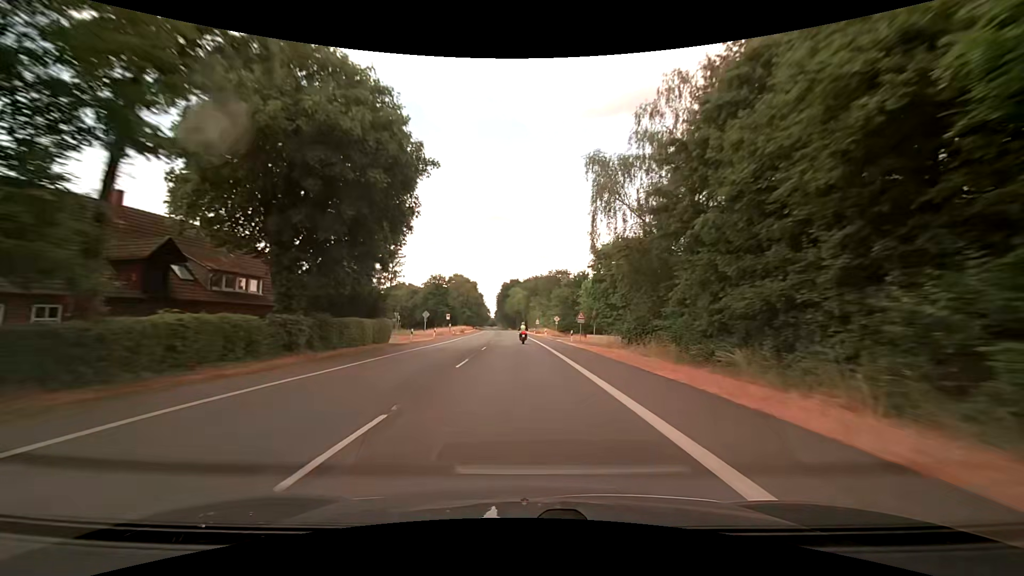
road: secondary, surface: asphalt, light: Day
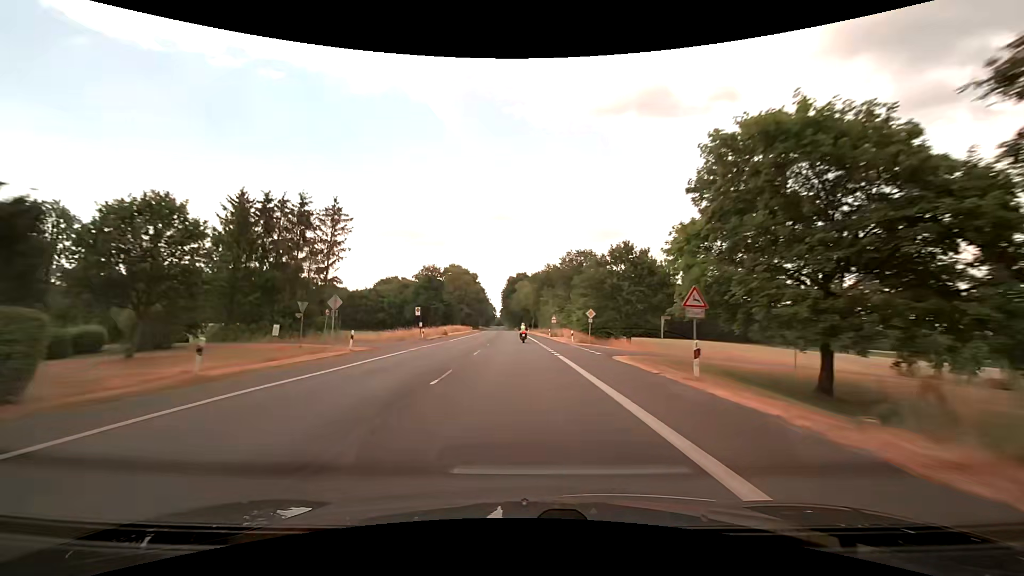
(-0.2, +28.7) m; -1°
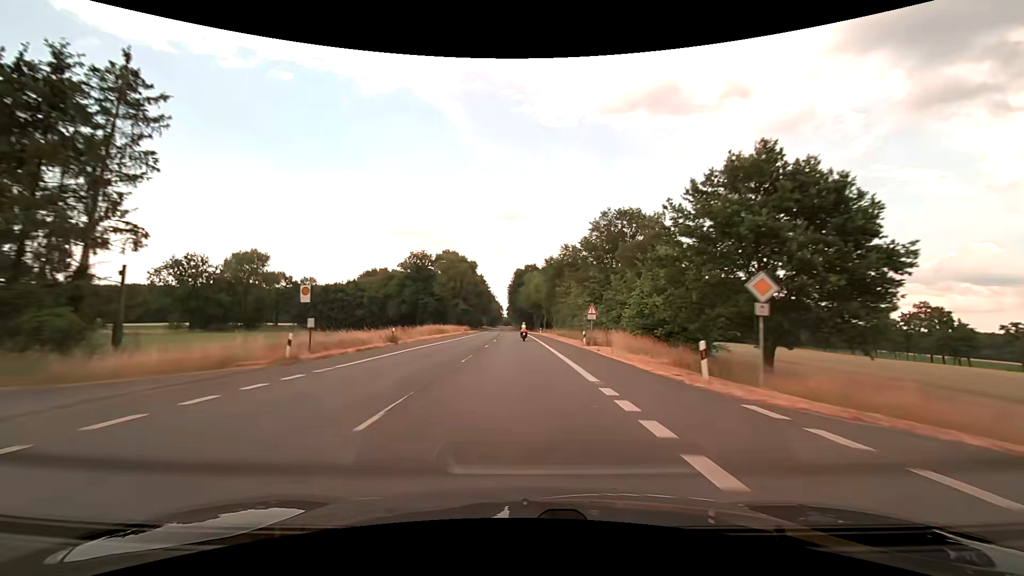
(-0.3, +29.2) m; -1°
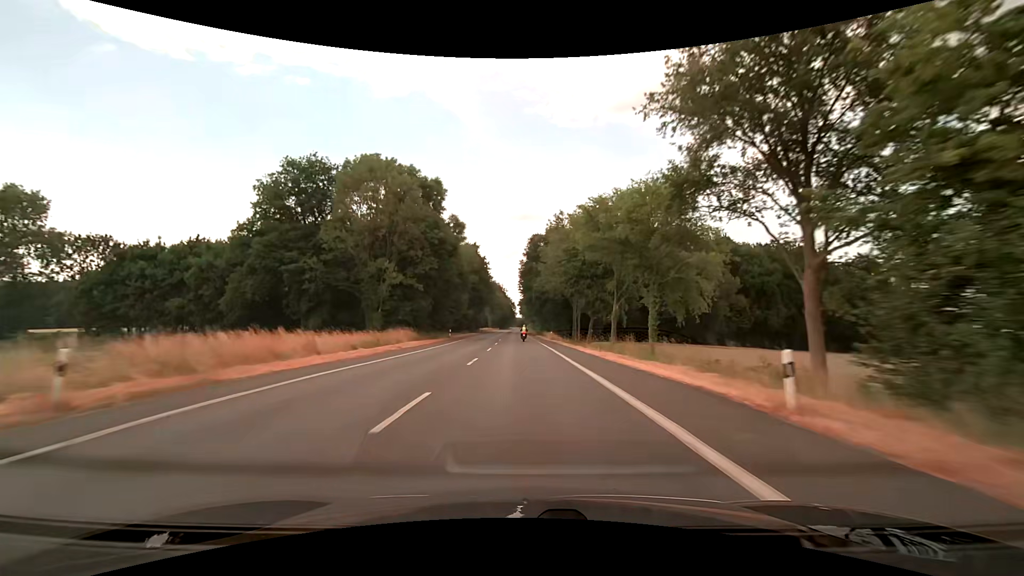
(-0.9, +75.4) m; -1°
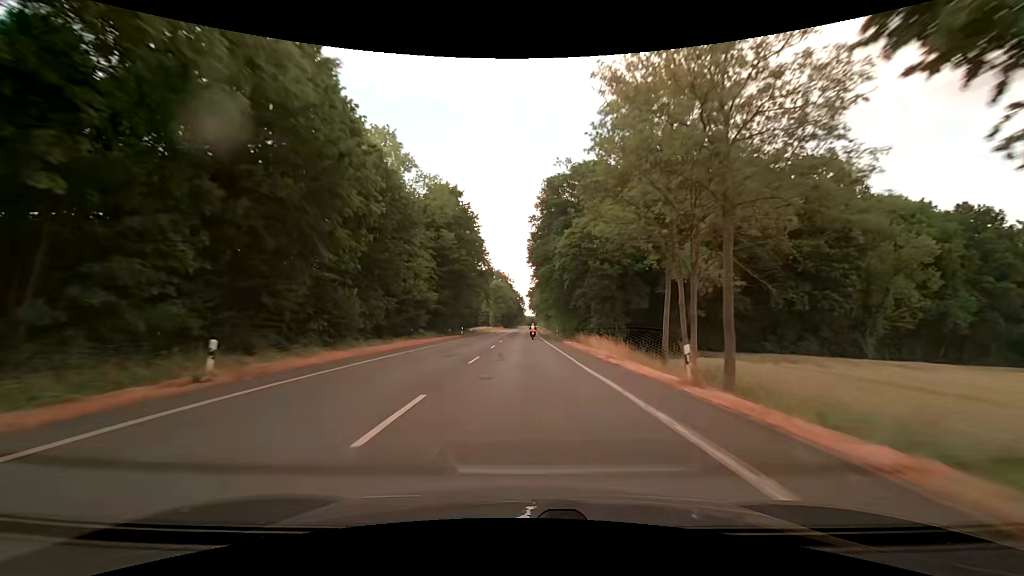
(-0.5, +46.4) m; -1°
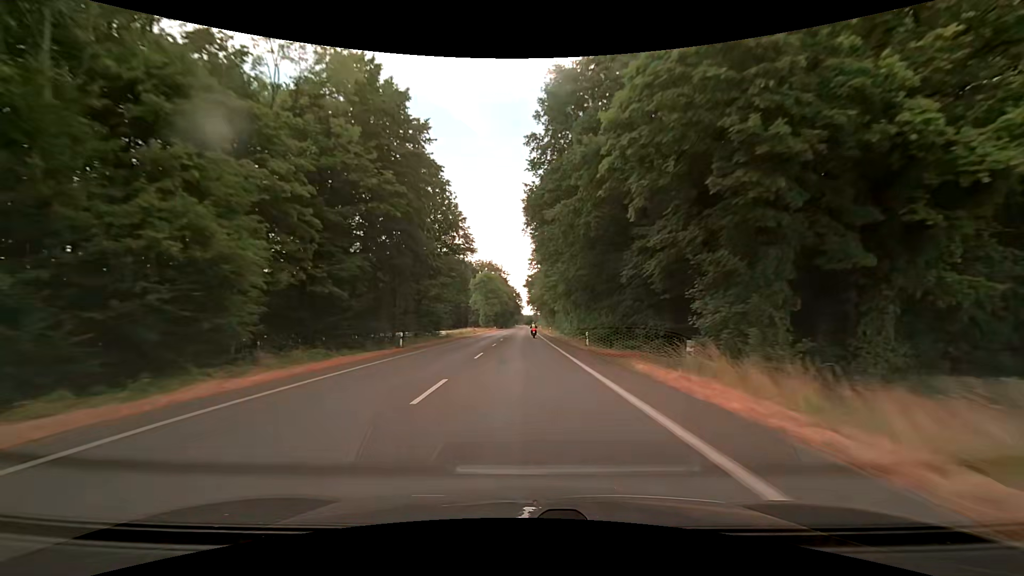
(+0.1, +31.2) m; 0°
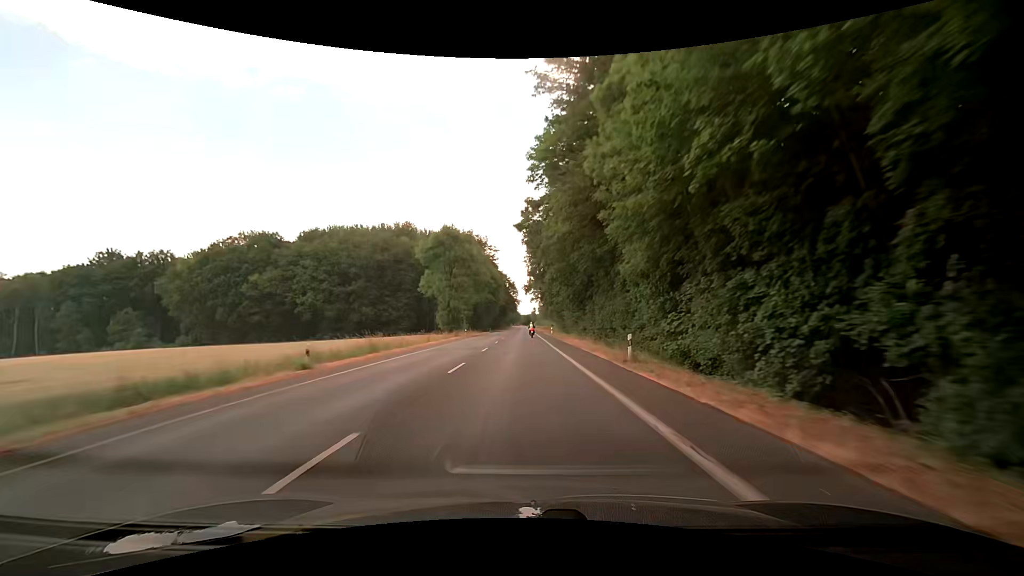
(+0.1, +62.7) m; 0°
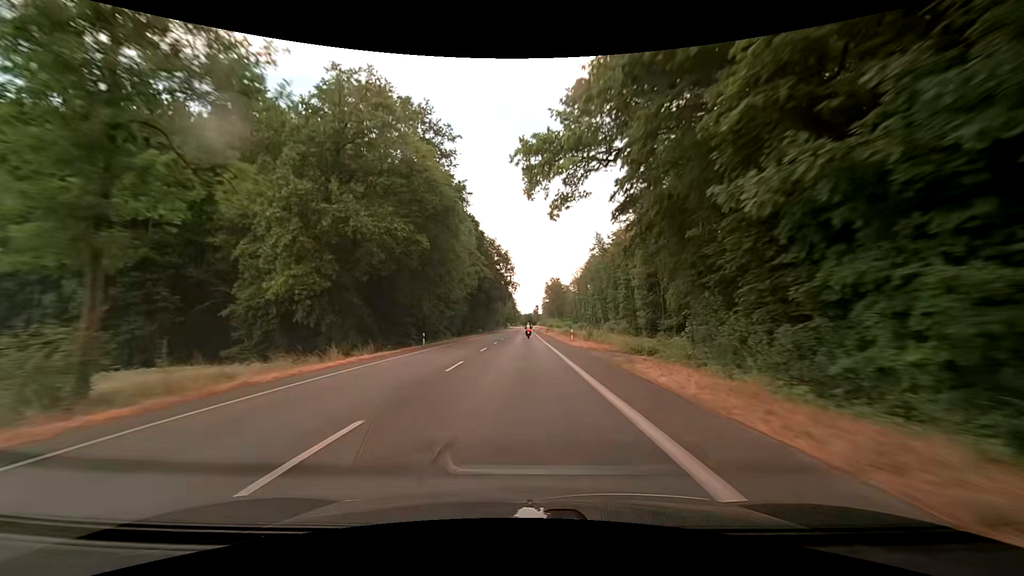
(+0.9, +78.9) m; +1°
(0, +10) (0, +20) (0, +30) (0, +40) (0, +50) (0, +60) (0, +70) (0, +80) (0, +90) (0, +100) m
